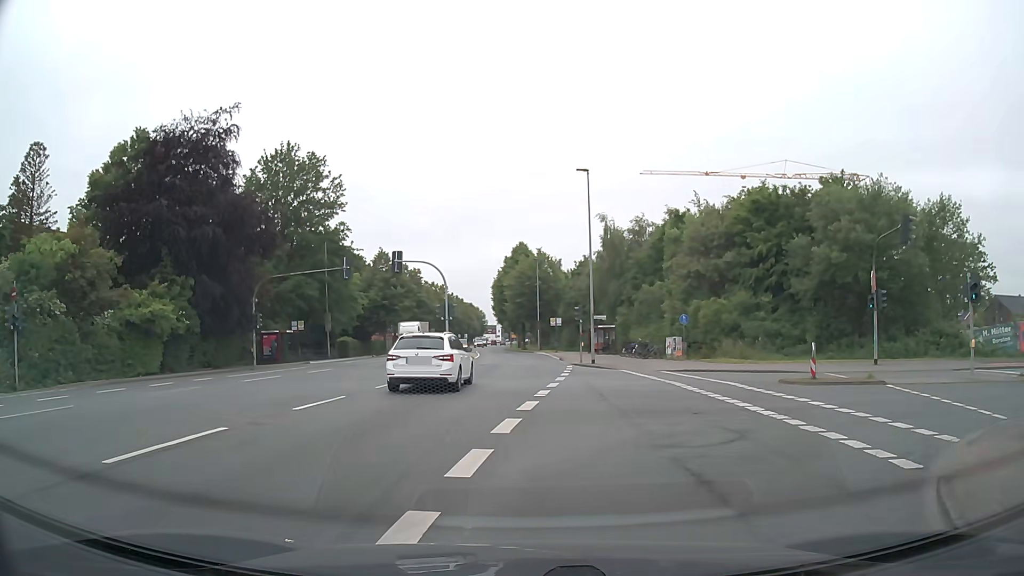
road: secondary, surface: asphalt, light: Day
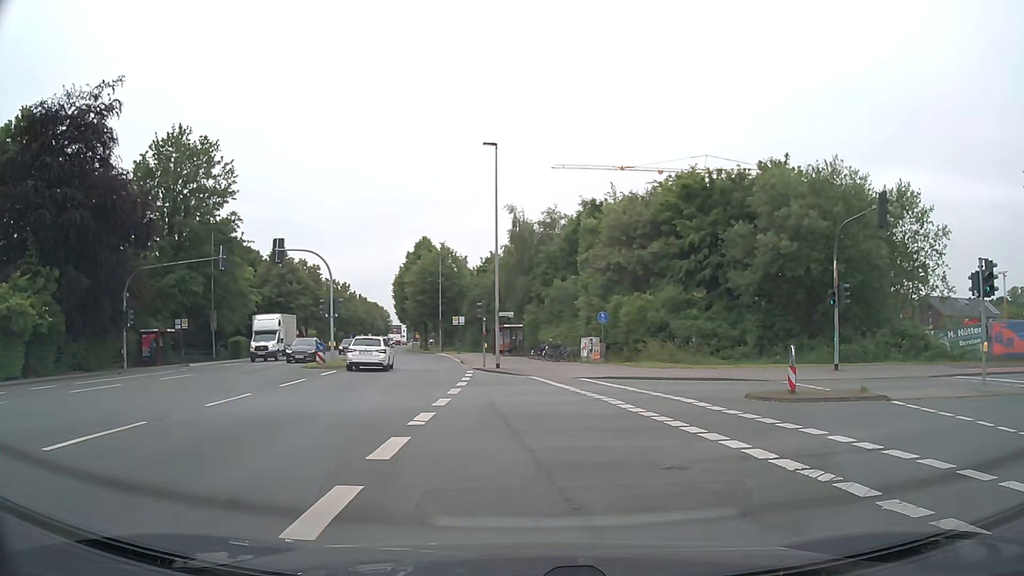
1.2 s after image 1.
(+0.3, +5.0) m; +7°
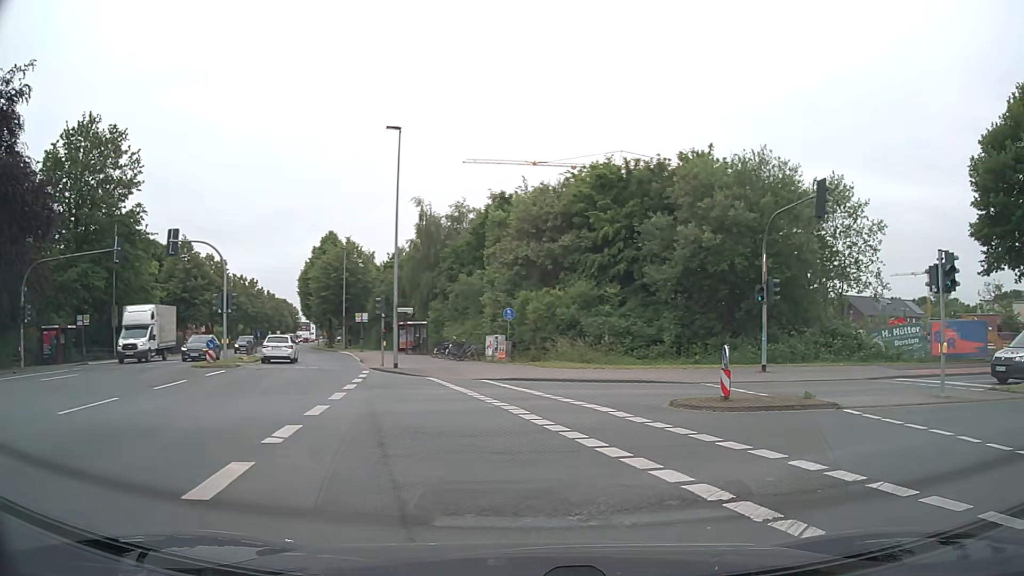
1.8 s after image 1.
(+0.2, +2.0) m; +10°
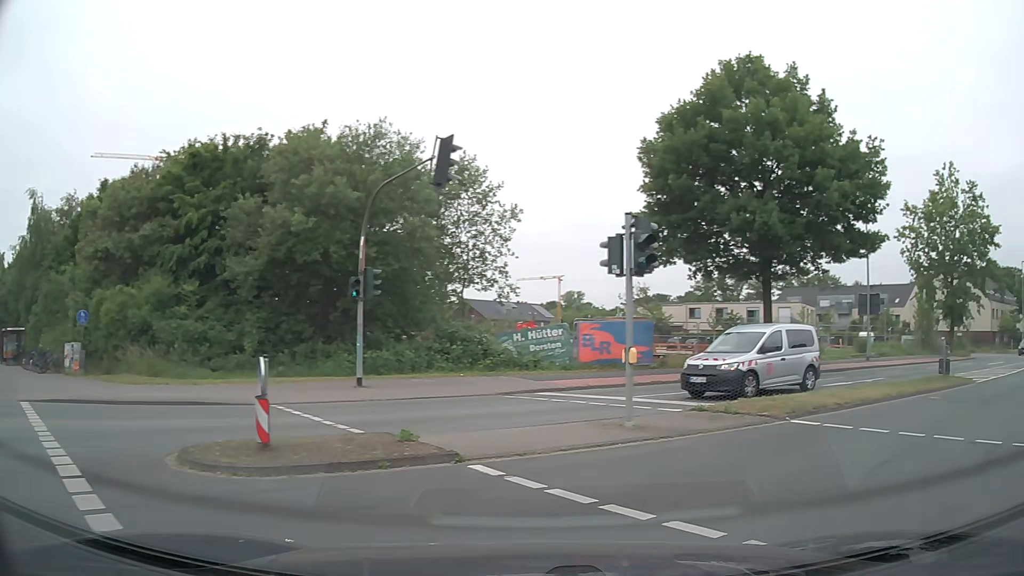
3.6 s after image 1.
(+1.3, +5.2) m; +32°
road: tertiary
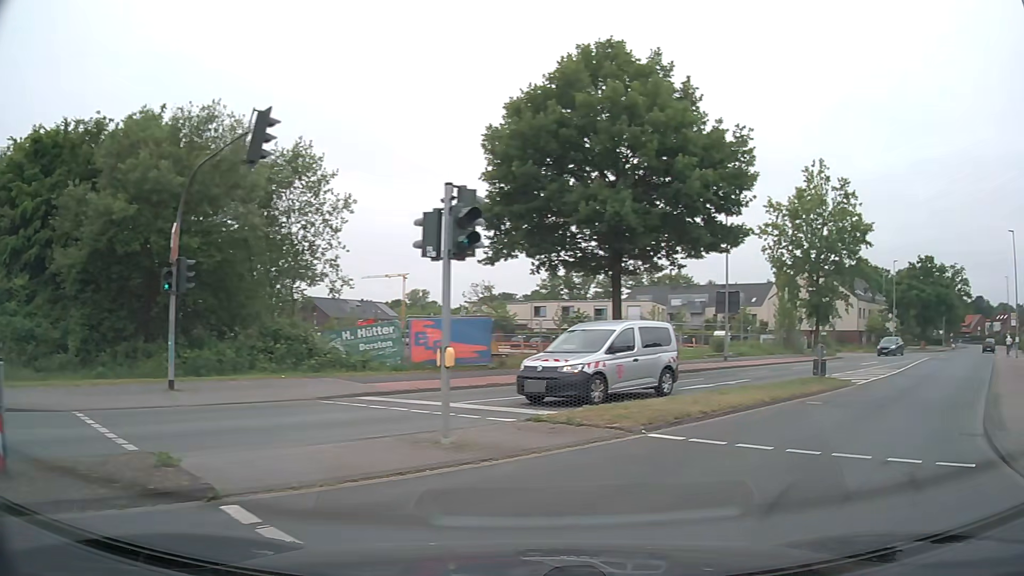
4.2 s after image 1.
(+0.2, +2.0) m; +11°
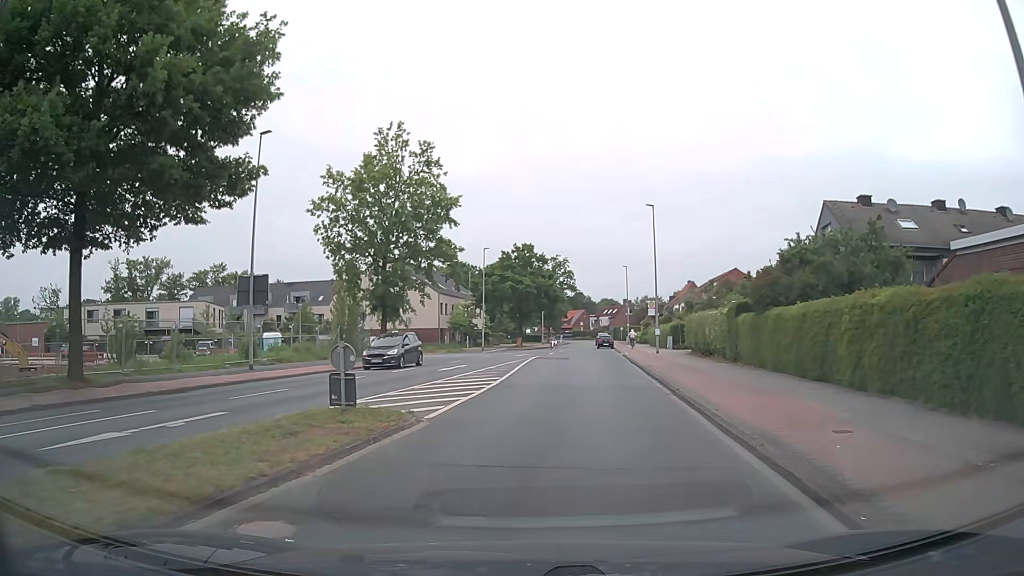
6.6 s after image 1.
(+4.4, +9.9) m; +36°
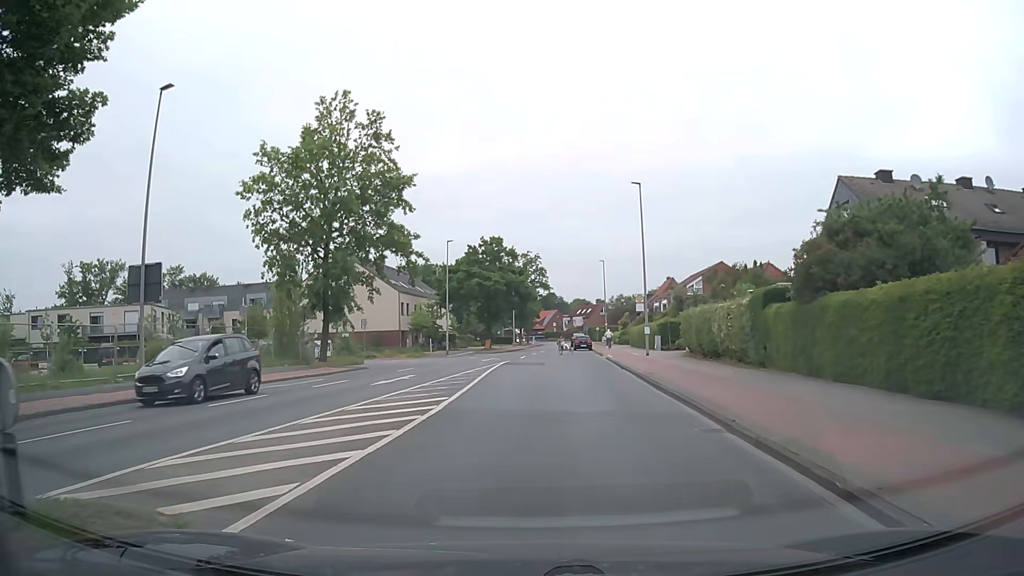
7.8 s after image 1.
(+0.2, +6.9) m; +3°
